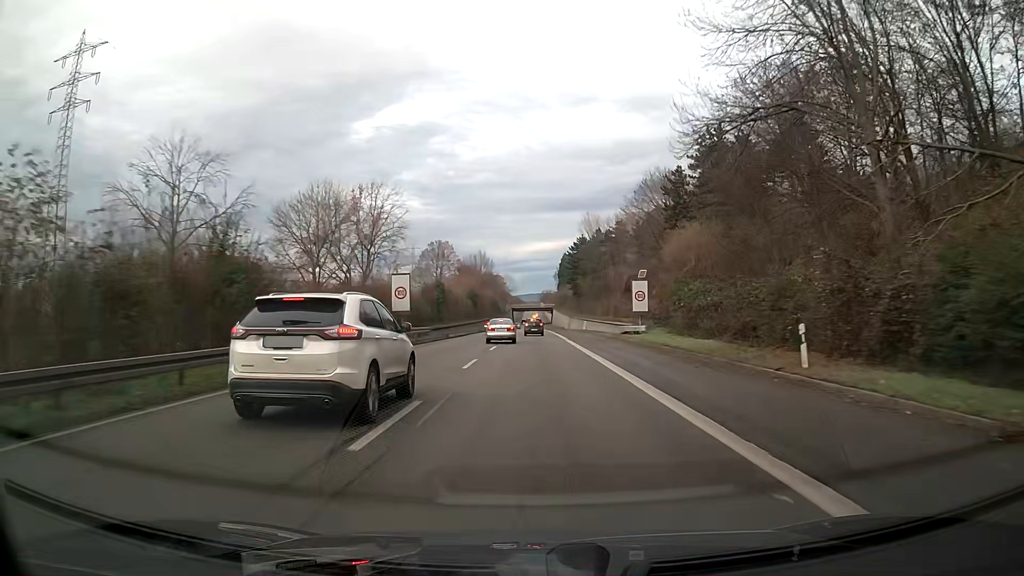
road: trunk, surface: asphalt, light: Day
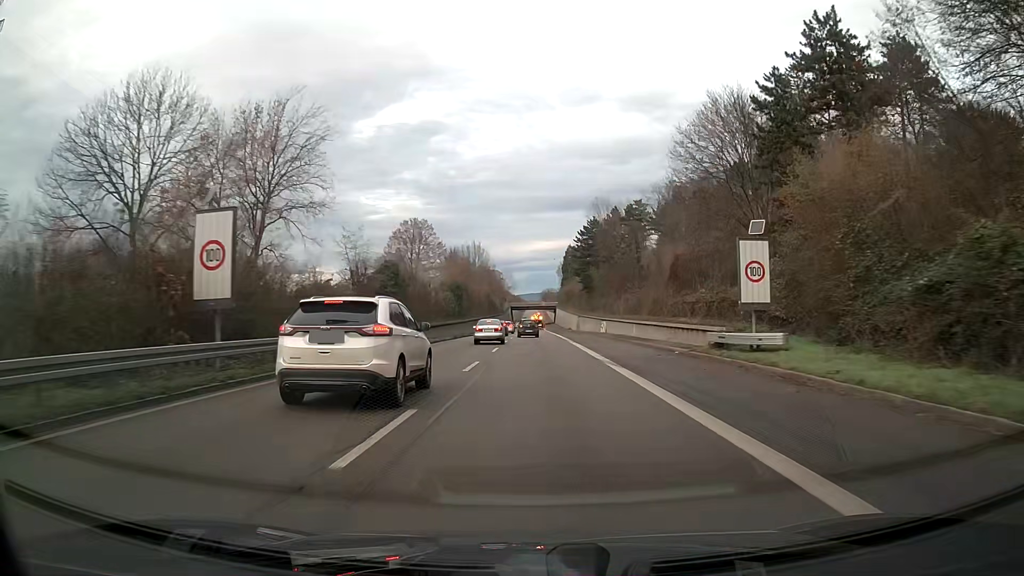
(-0.1, +23.7) m; 0°
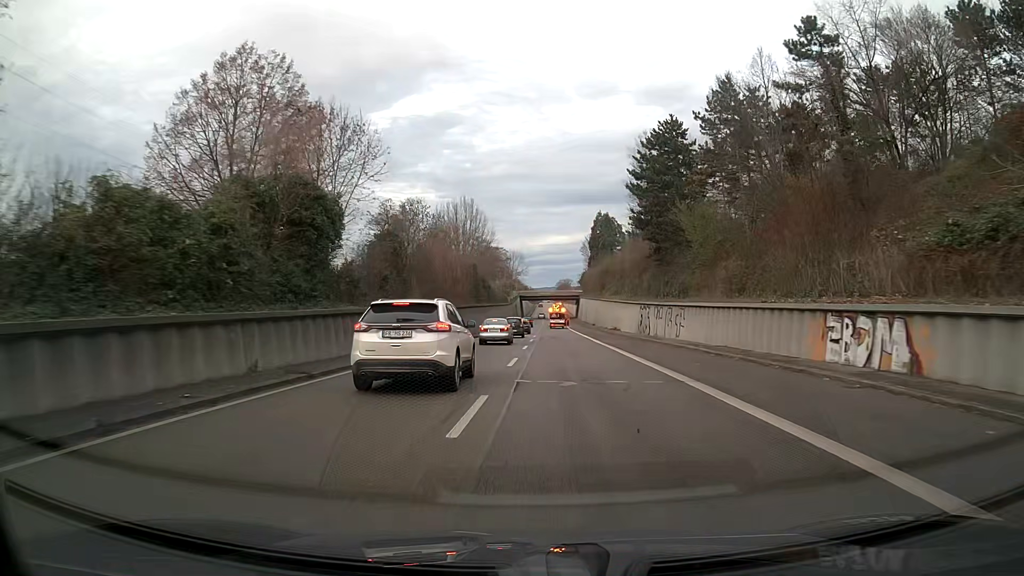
(-0.5, +55.3) m; -1°
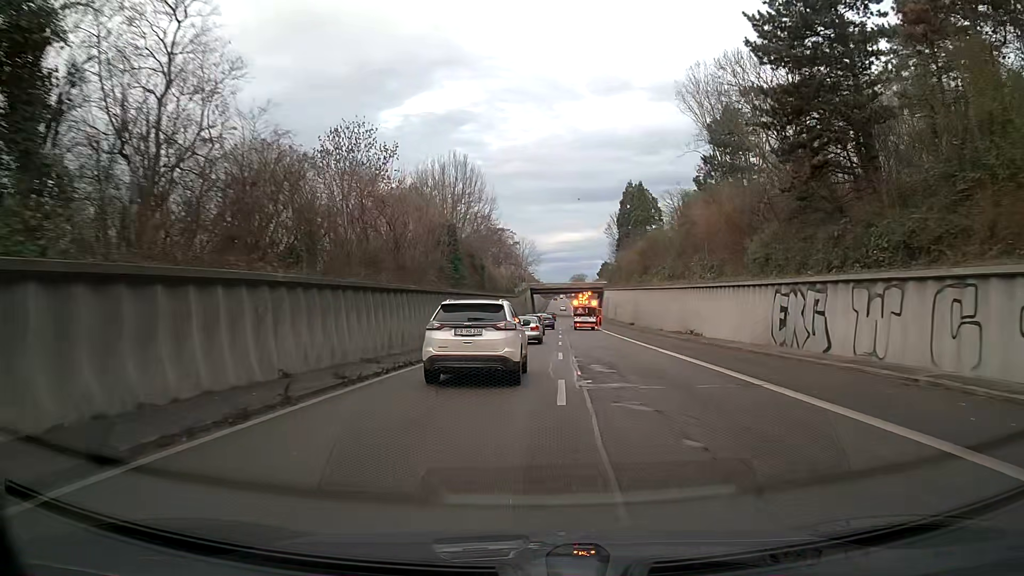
(-0.3, +31.4) m; -1°
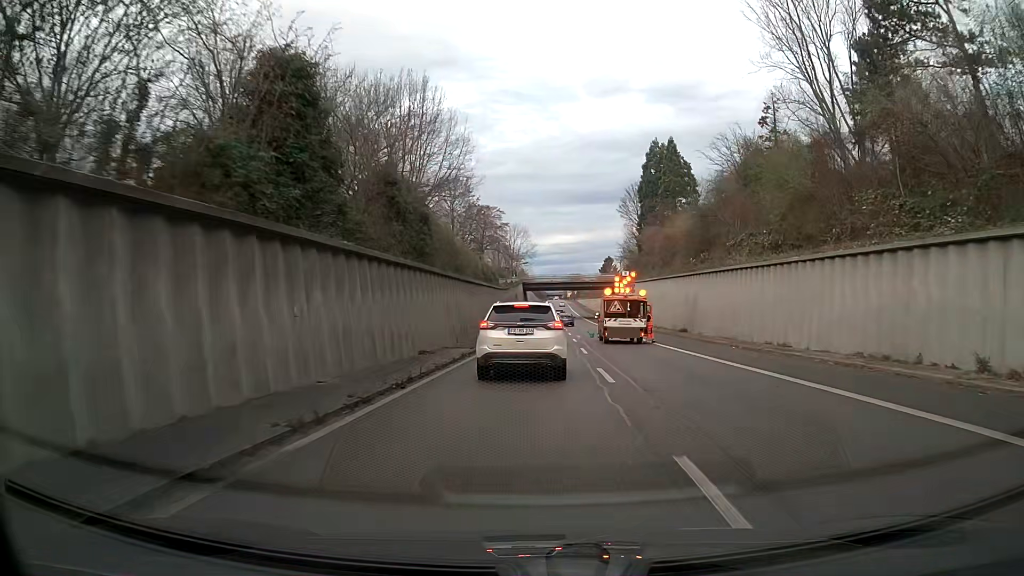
(+0.2, +30.8) m; +1°
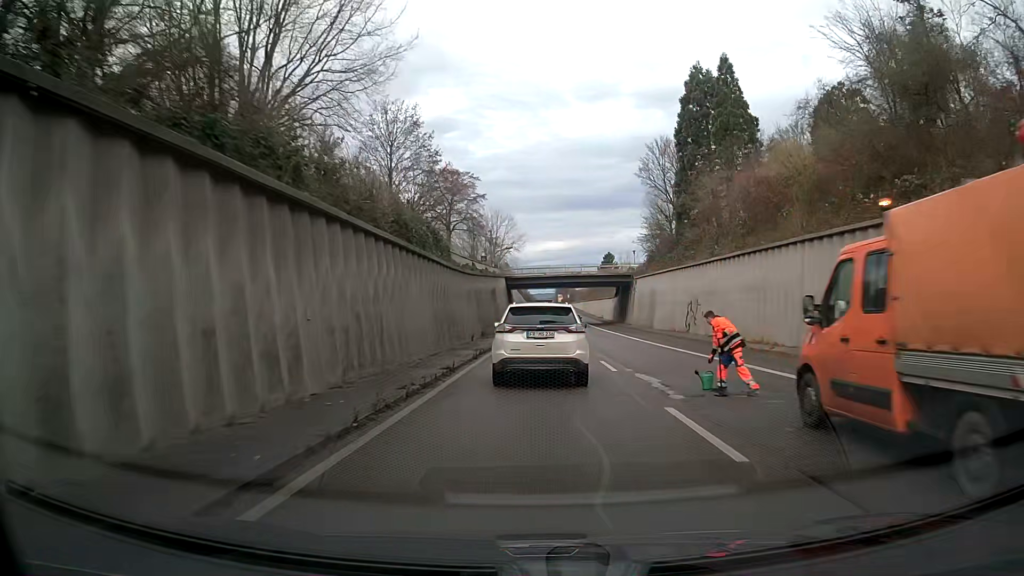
(+0.1, +30.7) m; 0°
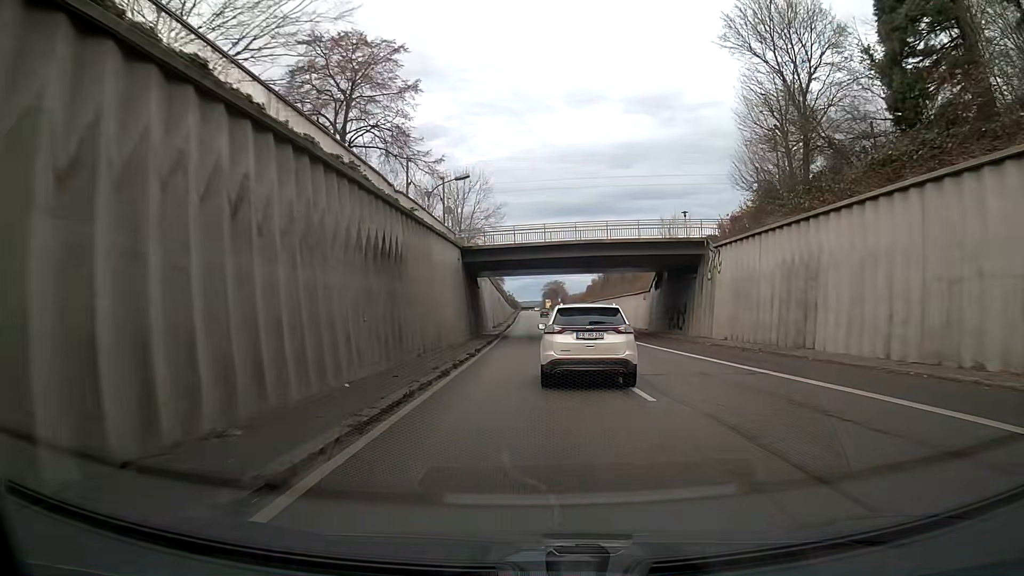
(+0.2, +40.8) m; +1°
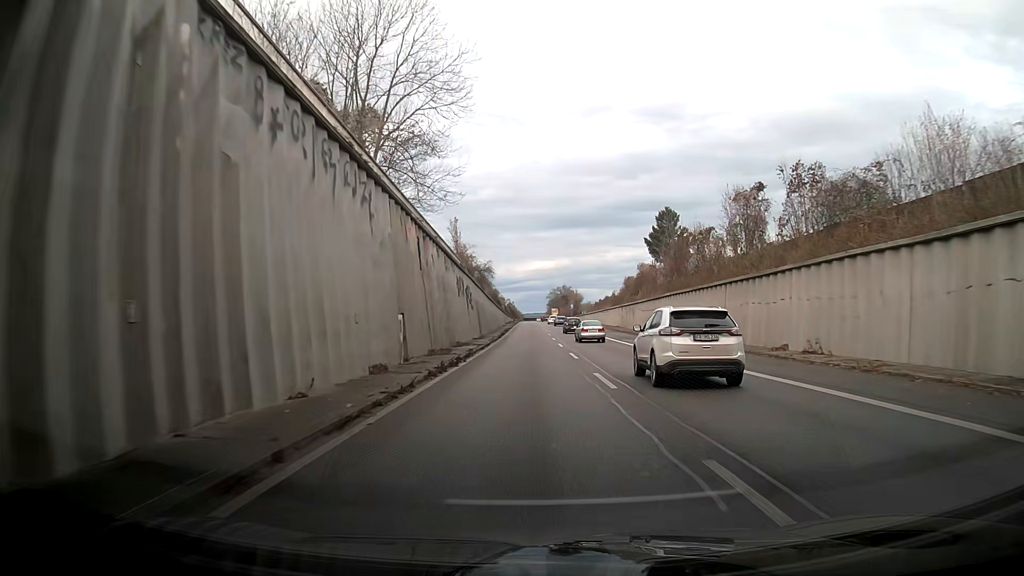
(+0.3, +55.4) m; +1°
